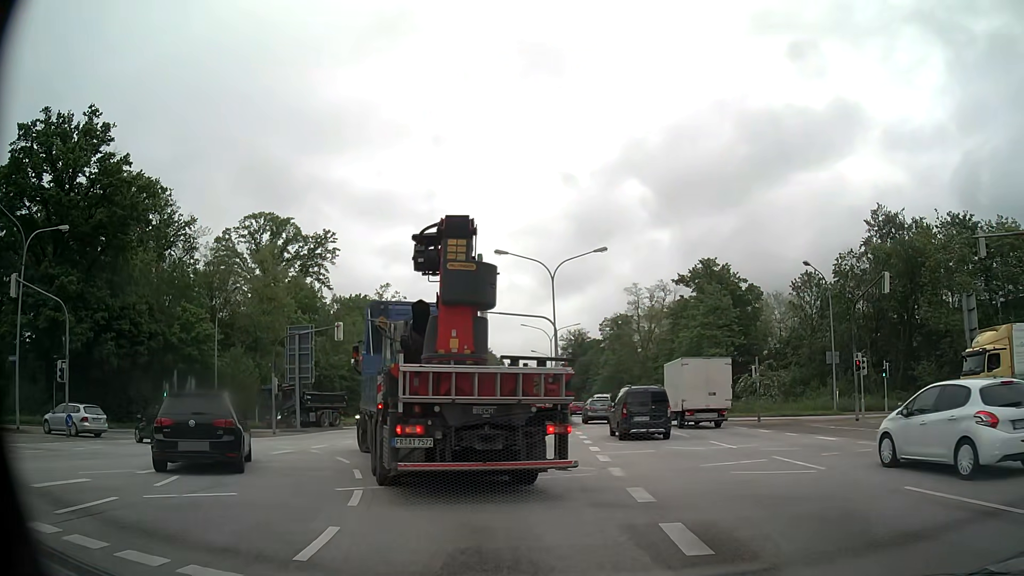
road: primary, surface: asphalt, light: Day
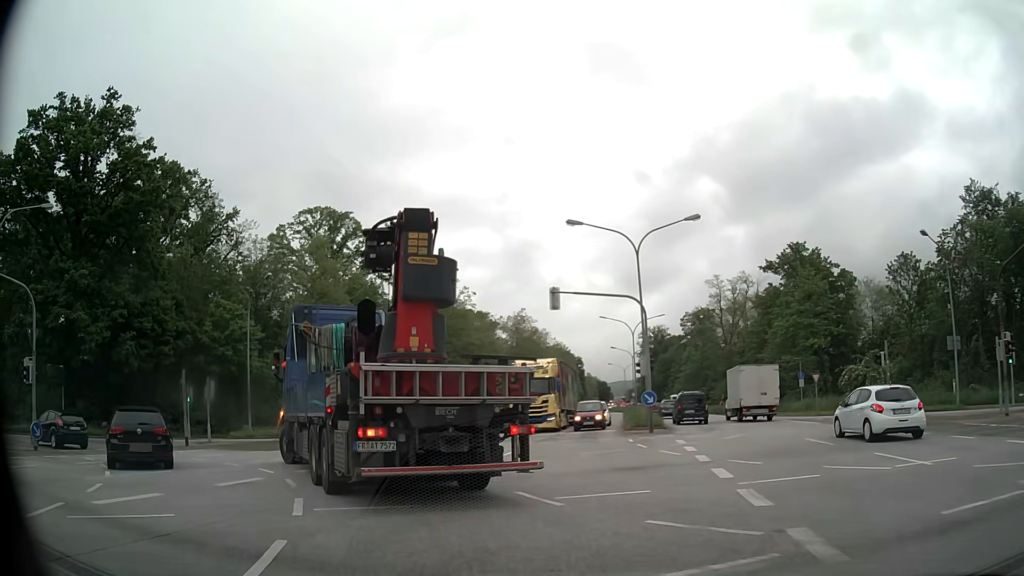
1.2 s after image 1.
(-0.3, +6.7) m; -6°
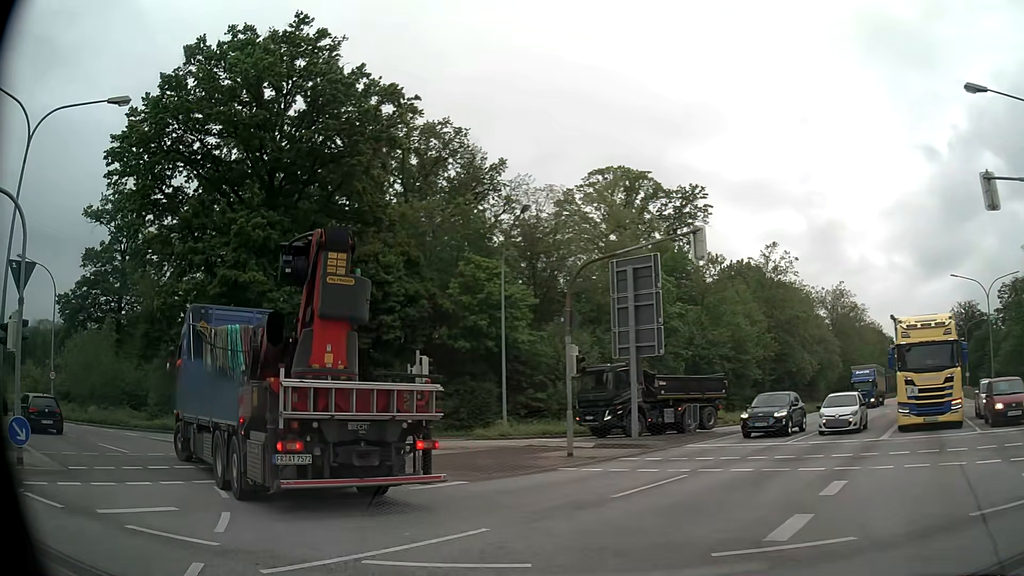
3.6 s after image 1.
(-3.0, +12.8) m; -27°
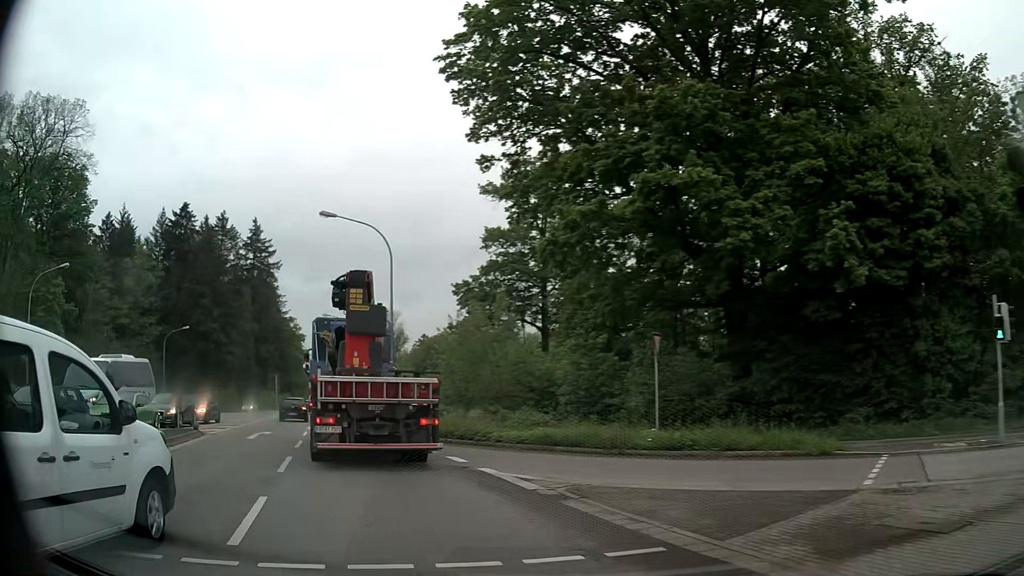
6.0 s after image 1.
(-4.8, +13.7) m; -40°
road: secondary
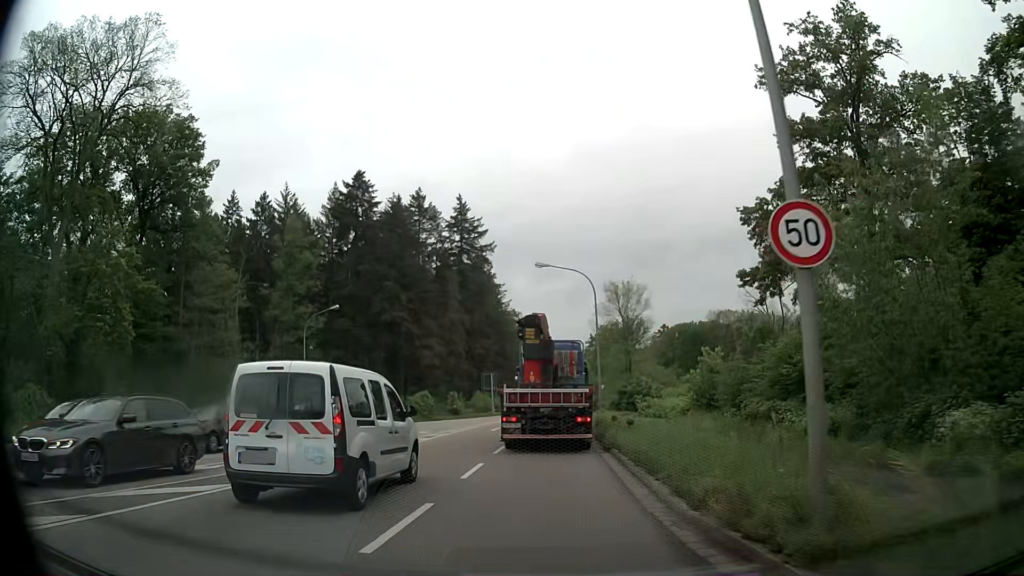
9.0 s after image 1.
(-6.9, +23.8) m; -20°
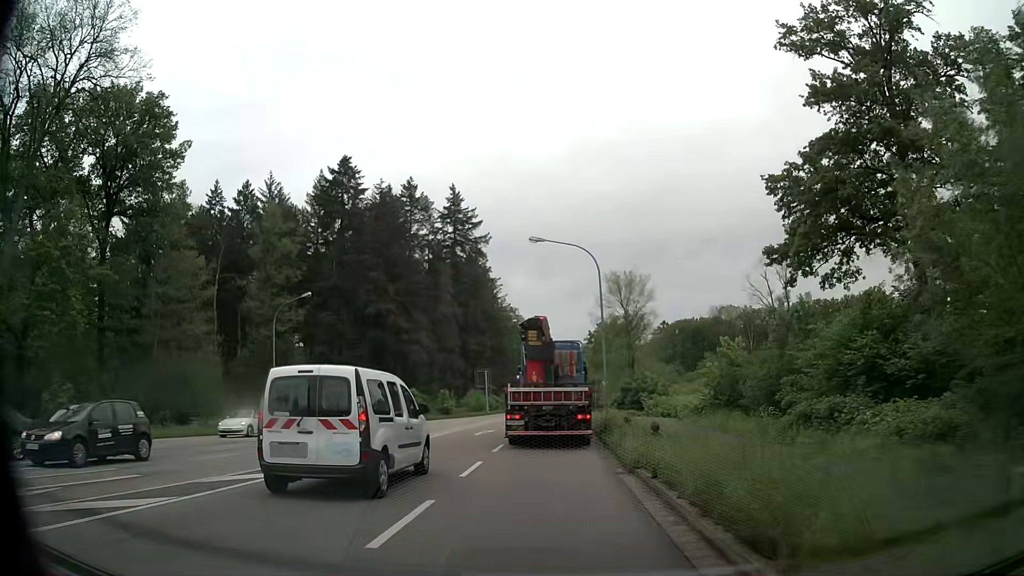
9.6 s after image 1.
(0.0, +5.9) m; 0°
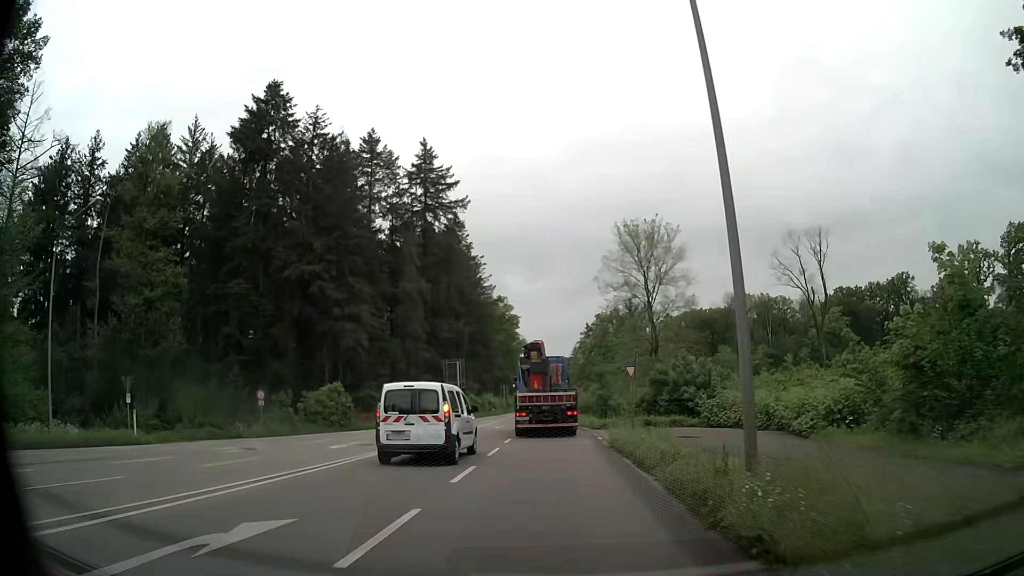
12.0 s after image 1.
(+0.3, +24.8) m; +1°
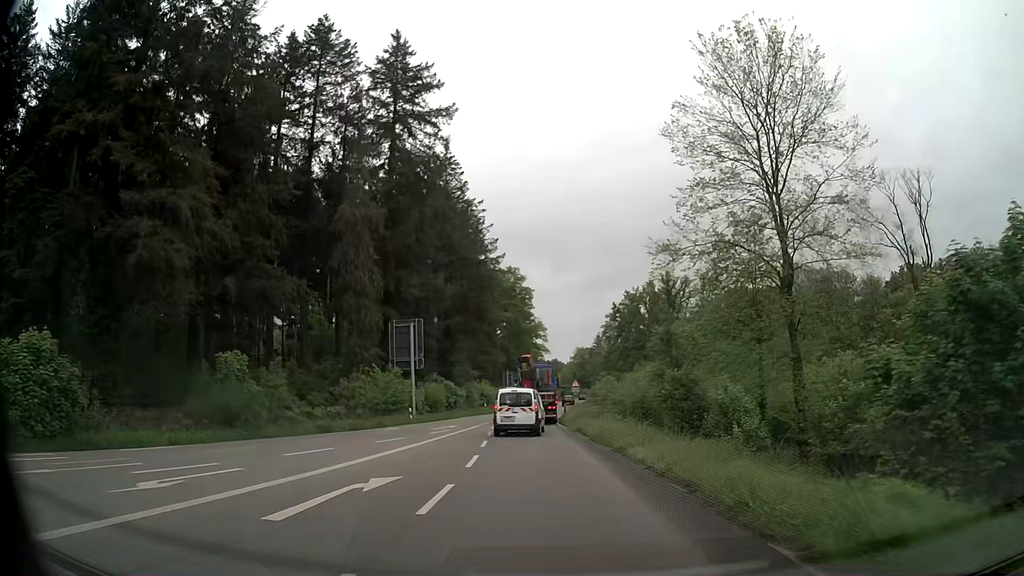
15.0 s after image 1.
(0.0, +33.4) m; -1°
(0, +10) (-1, +20) (-1, +30) (-1, +40) (-1, +50) (-1, +60) (0, +70) (0, +80) (+1, +90) (+2, +100) m
